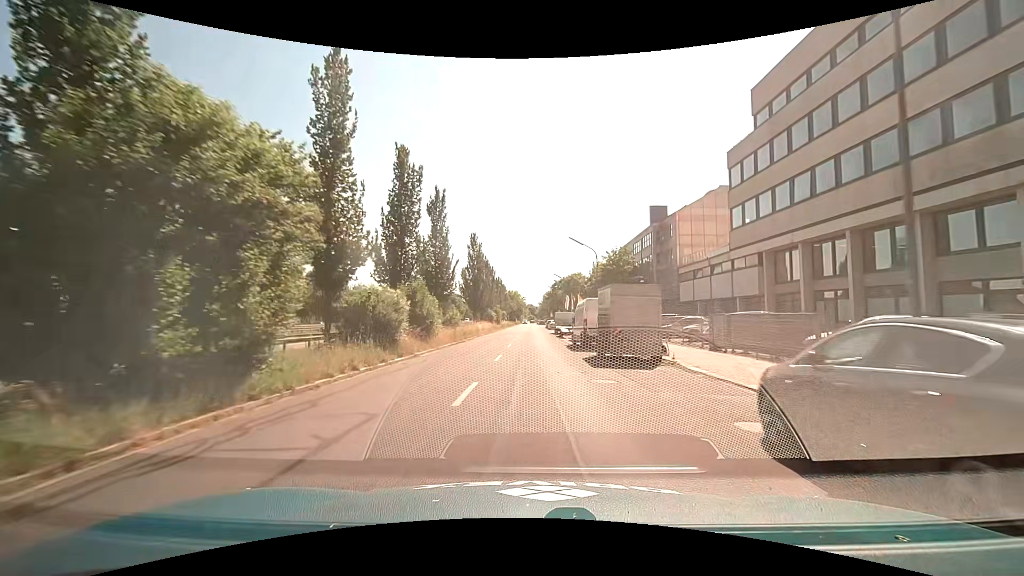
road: tertiary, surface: asphalt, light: Day
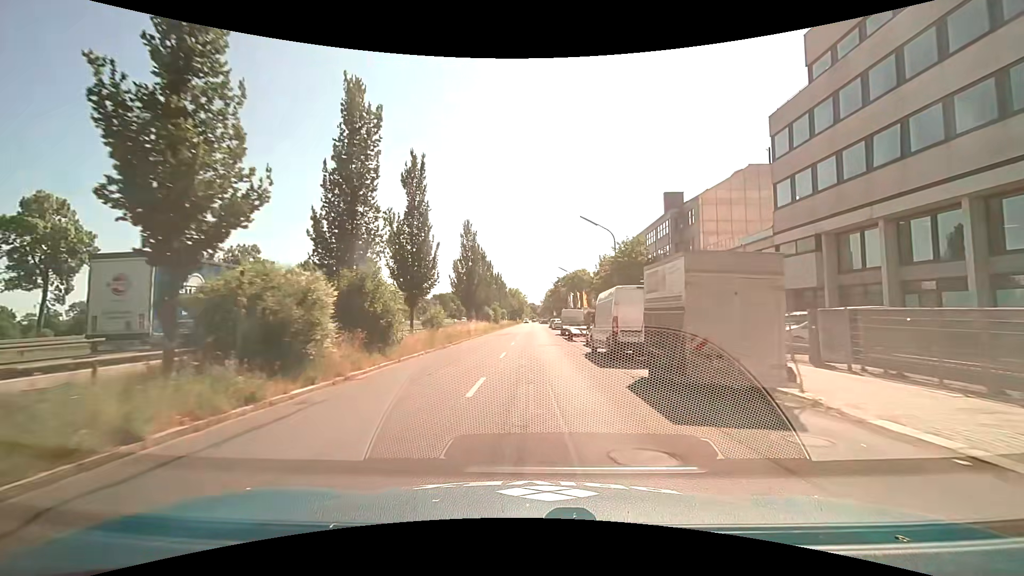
(0.0, +8.1) m; 0°
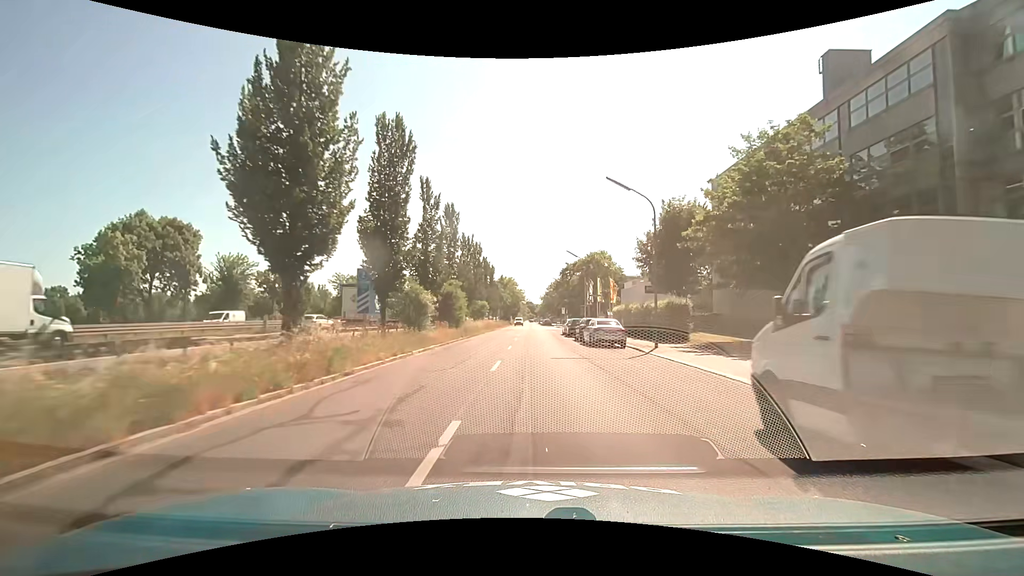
(-0.3, +41.9) m; -1°
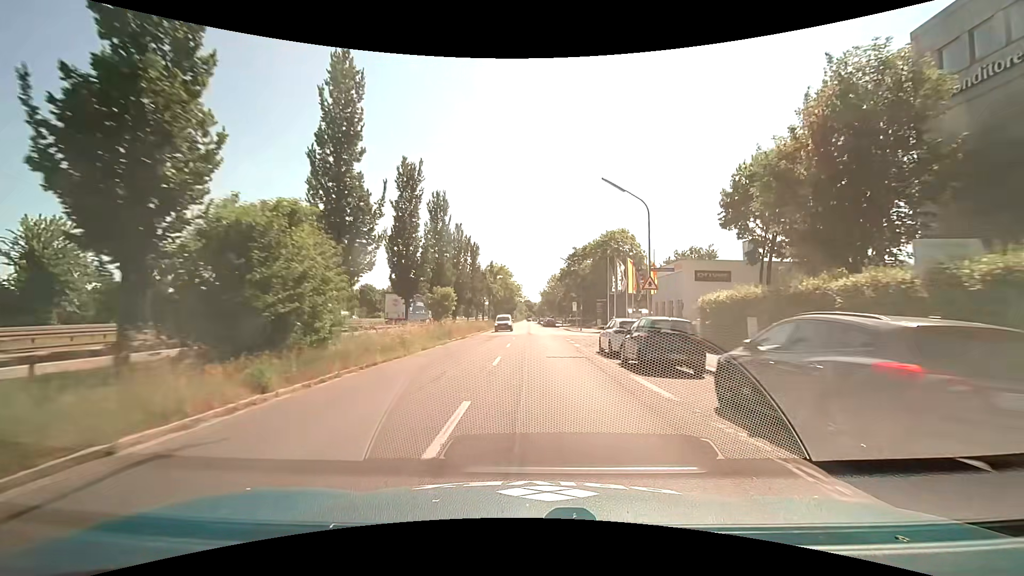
(+0.3, +25.9) m; 0°
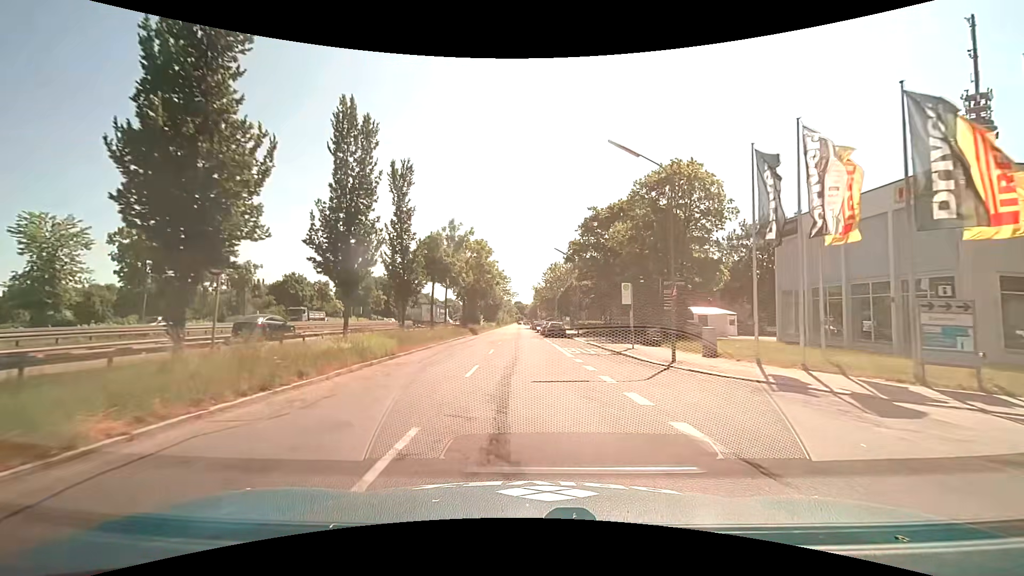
(+0.4, +37.4) m; +1°
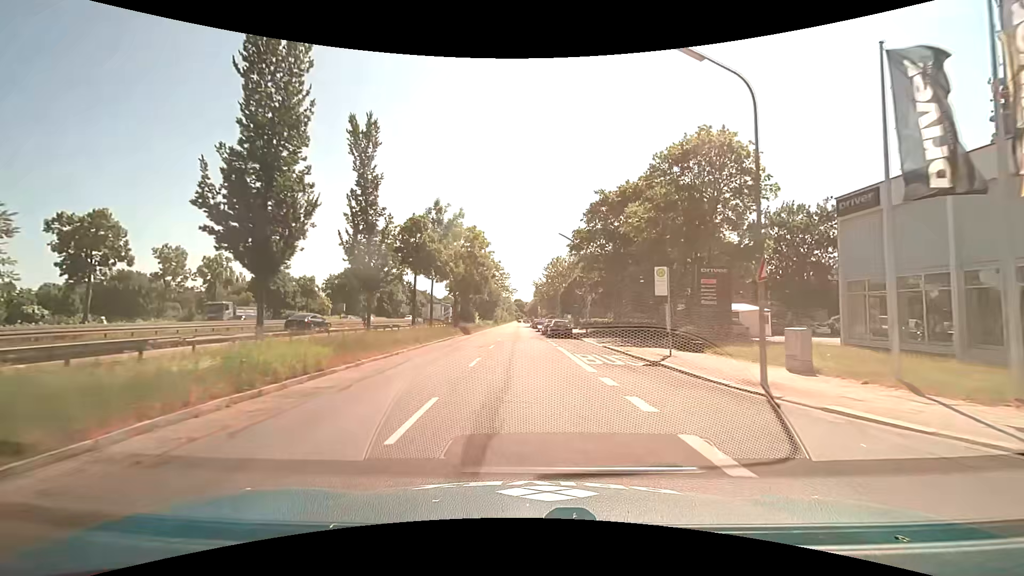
(0.0, +6.9) m; 0°
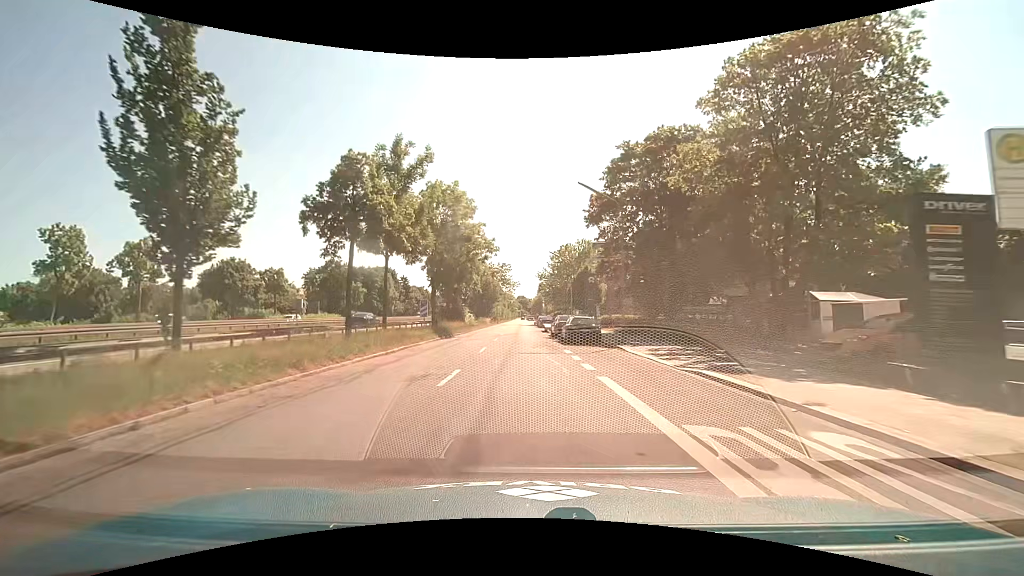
(+0.1, +14.1) m; +1°
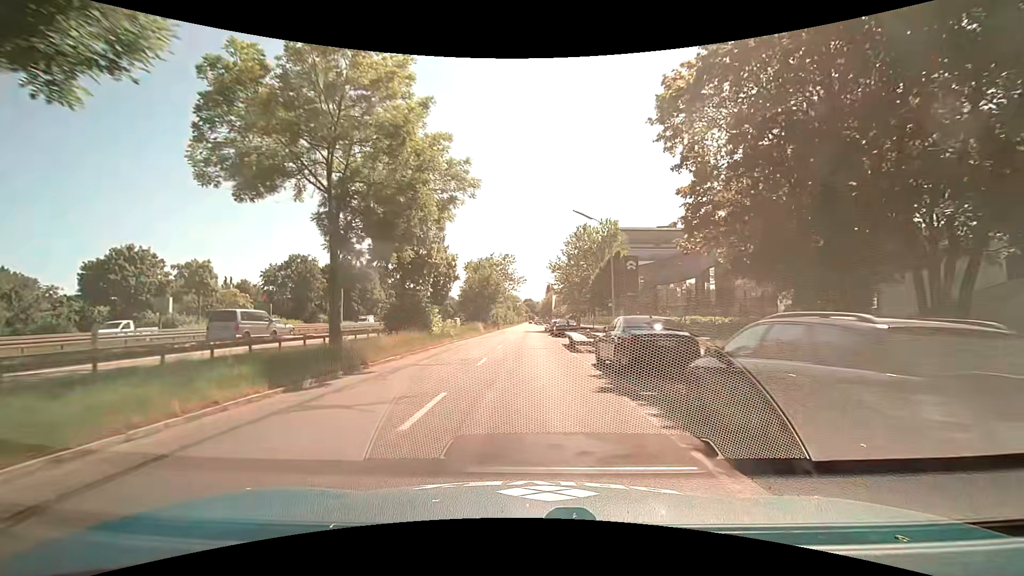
(-0.5, +21.7) m; -1°
(0, +10) (0, +20) (0, +30) (0, +40) (0, +50) (0, +60) (0, +70) (0, +80) (0, +90) (0, +100) m
